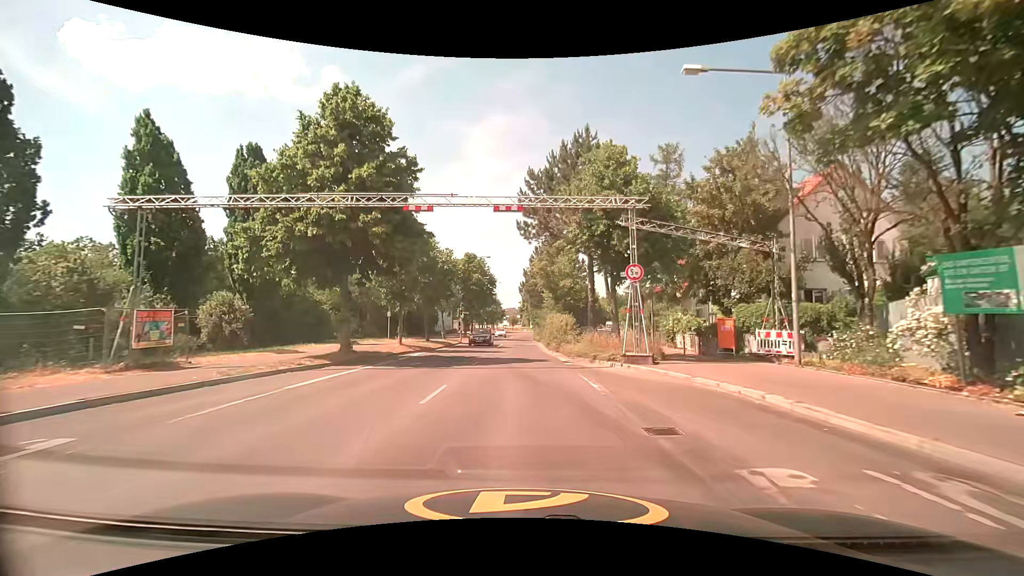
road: tertiary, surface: asphalt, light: Day
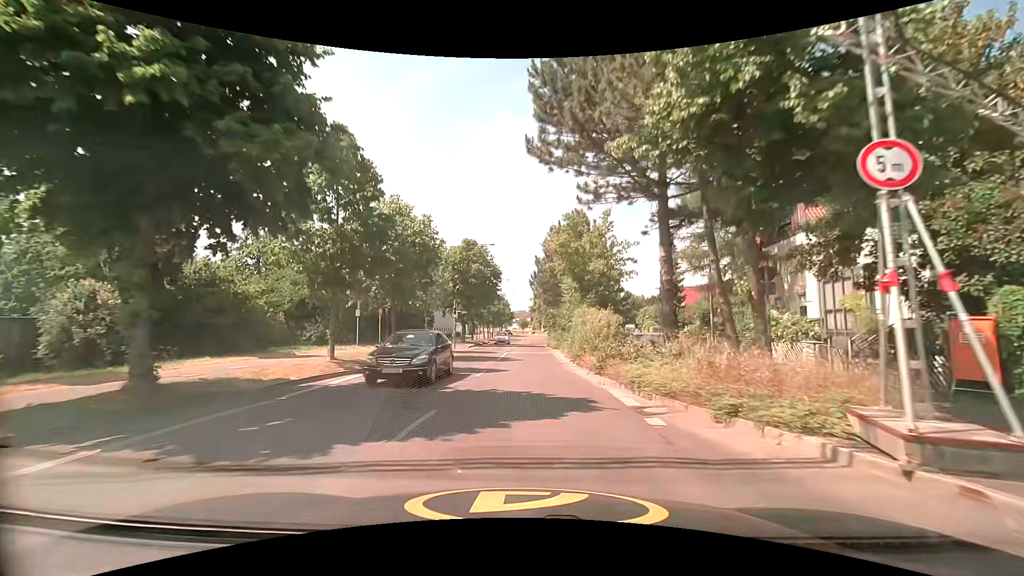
(-0.2, +11.9) m; -1°
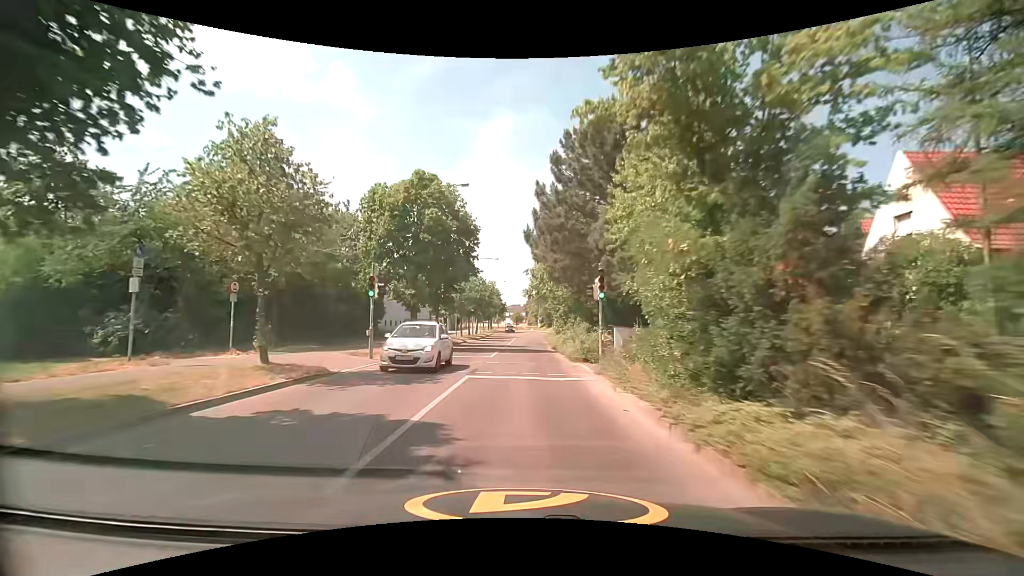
(+0.1, +20.3) m; -1°
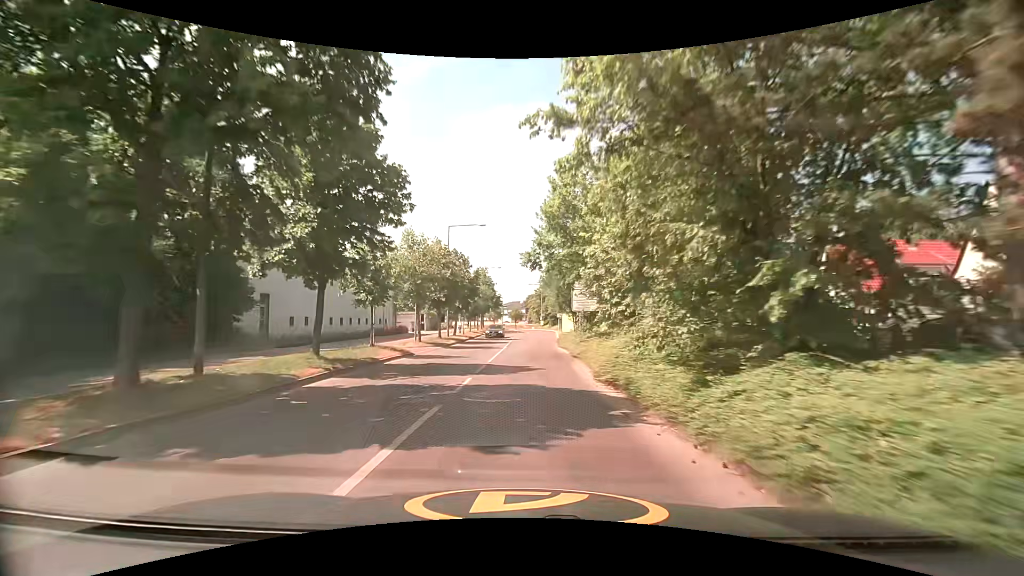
(+0.3, +21.2) m; +1°
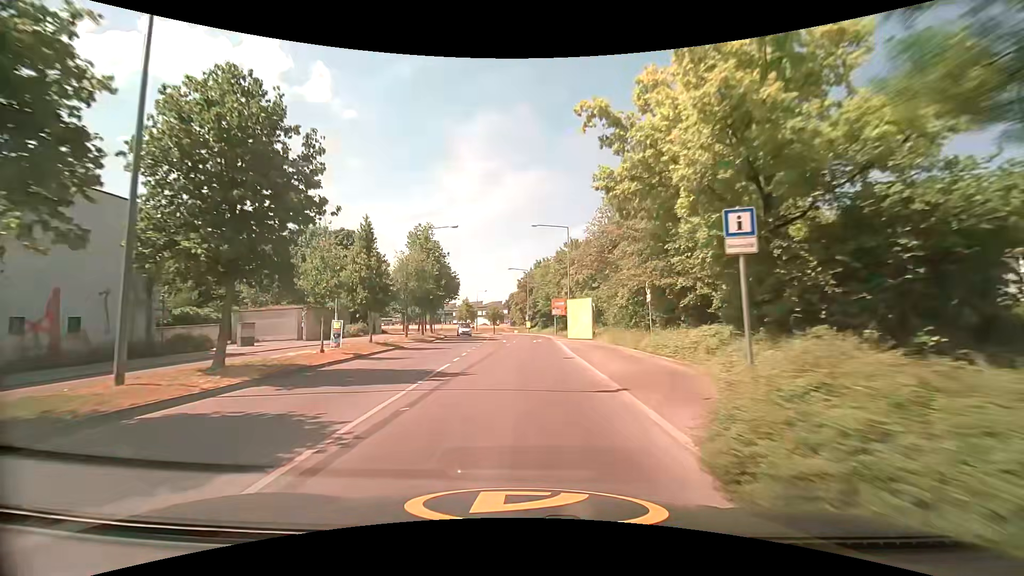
(+0.9, +34.7) m; +1°
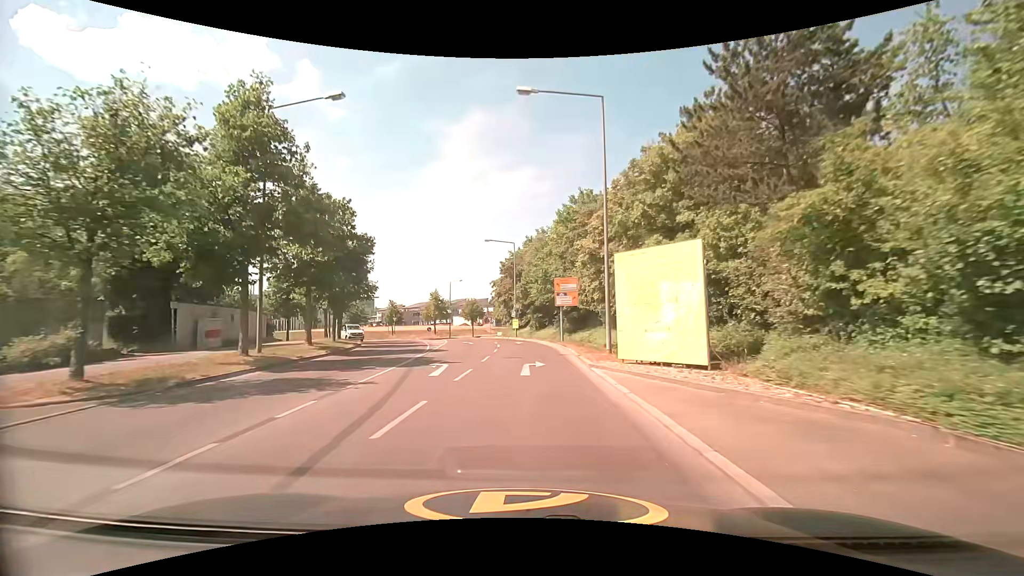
(+0.7, +26.4) m; +2°
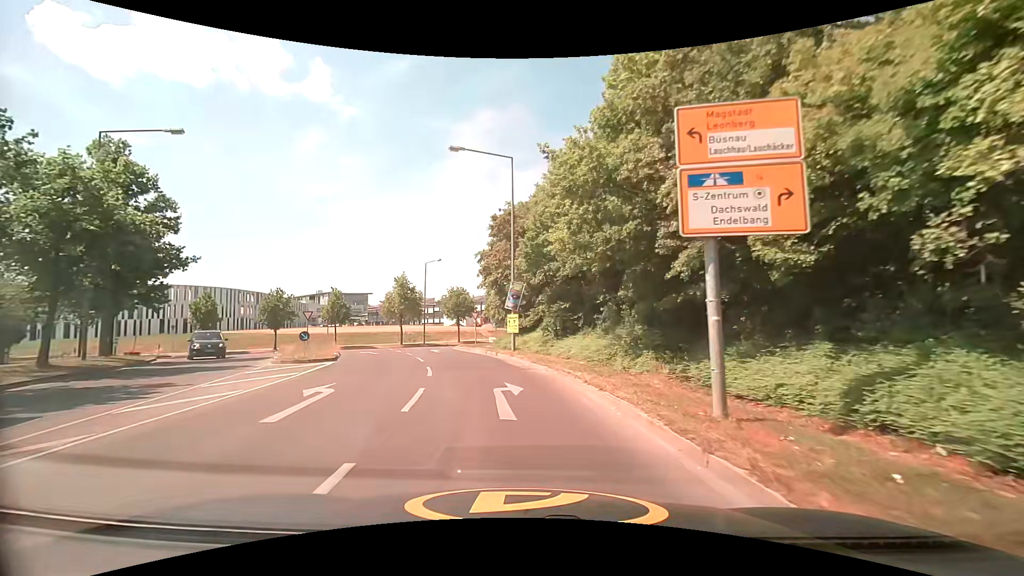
(0.0, +27.6) m; 0°
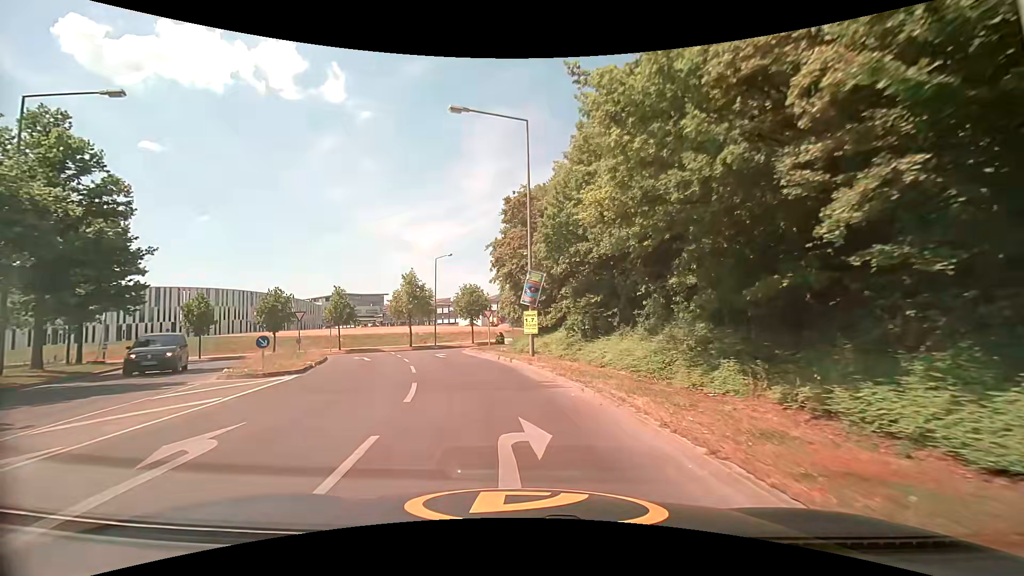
(-0.1, +4.7) m; -2°
